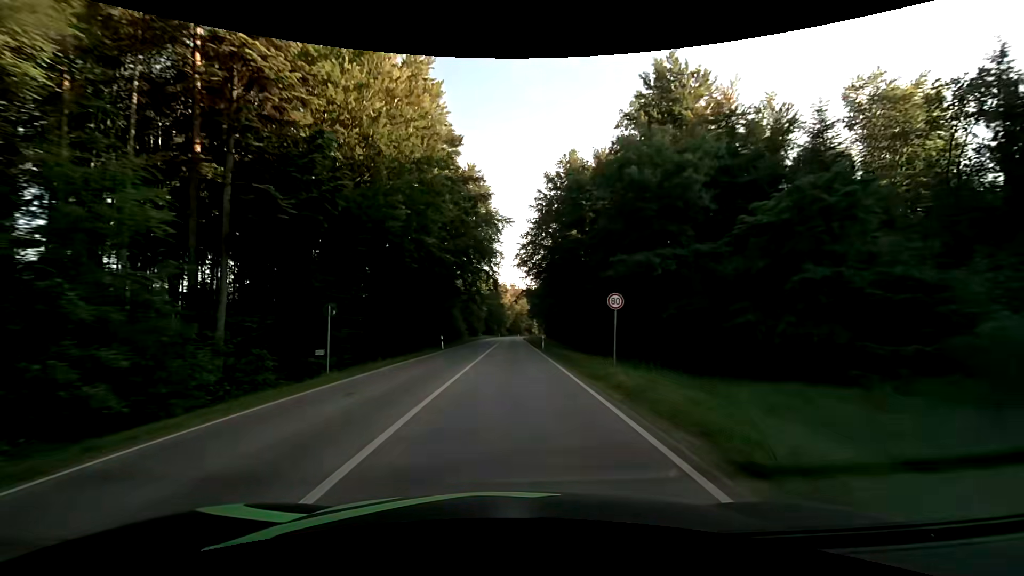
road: secondary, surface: asphalt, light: Day
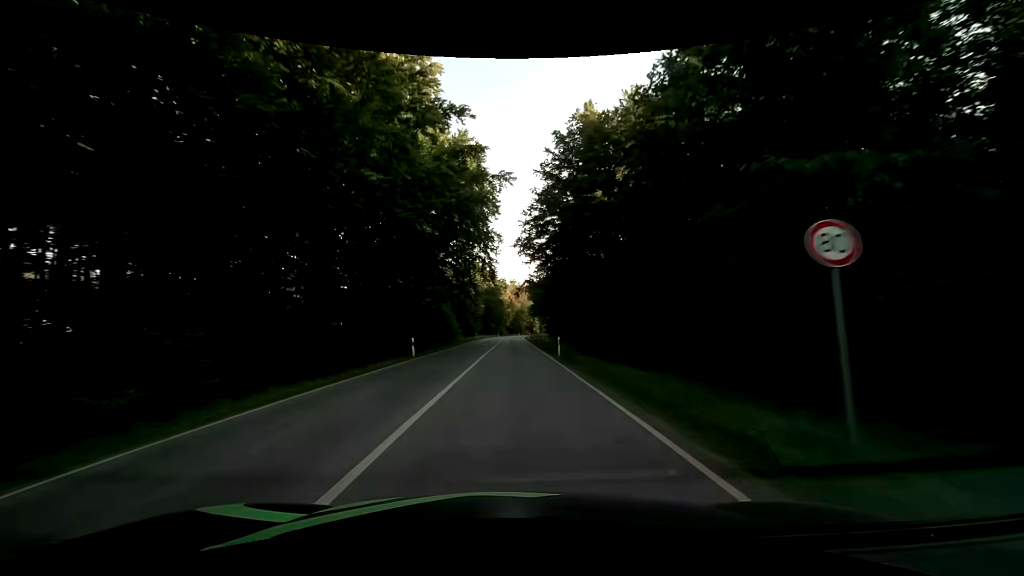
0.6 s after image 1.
(0.0, +12.5) m; 0°
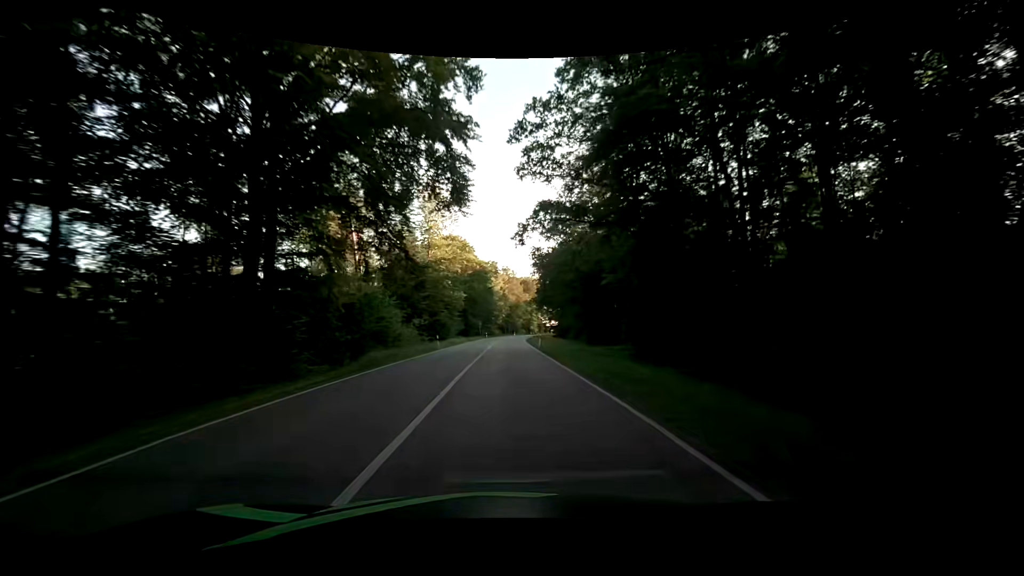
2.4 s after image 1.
(+0.2, +37.7) m; +1°
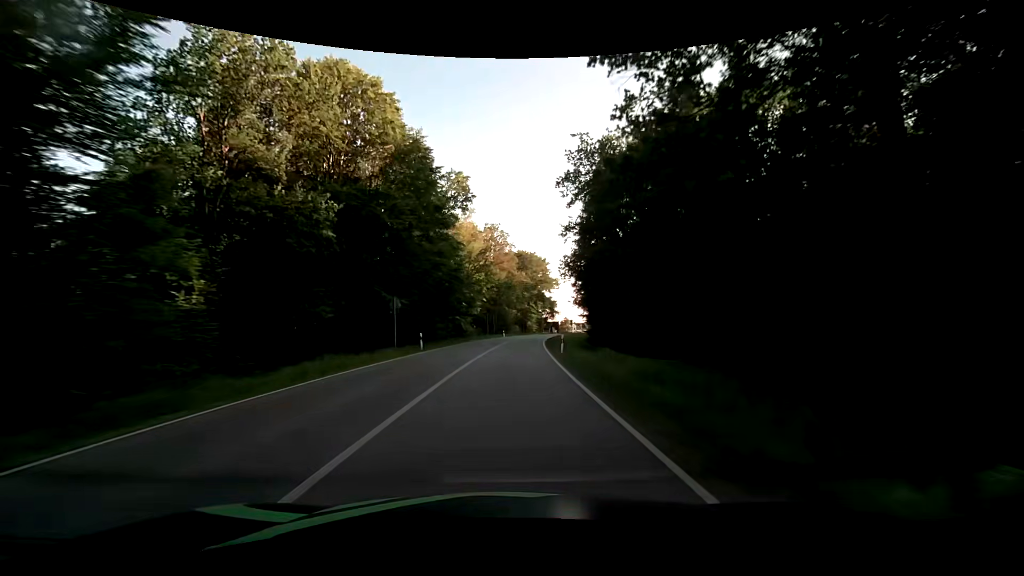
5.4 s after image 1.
(-0.1, +62.7) m; +1°
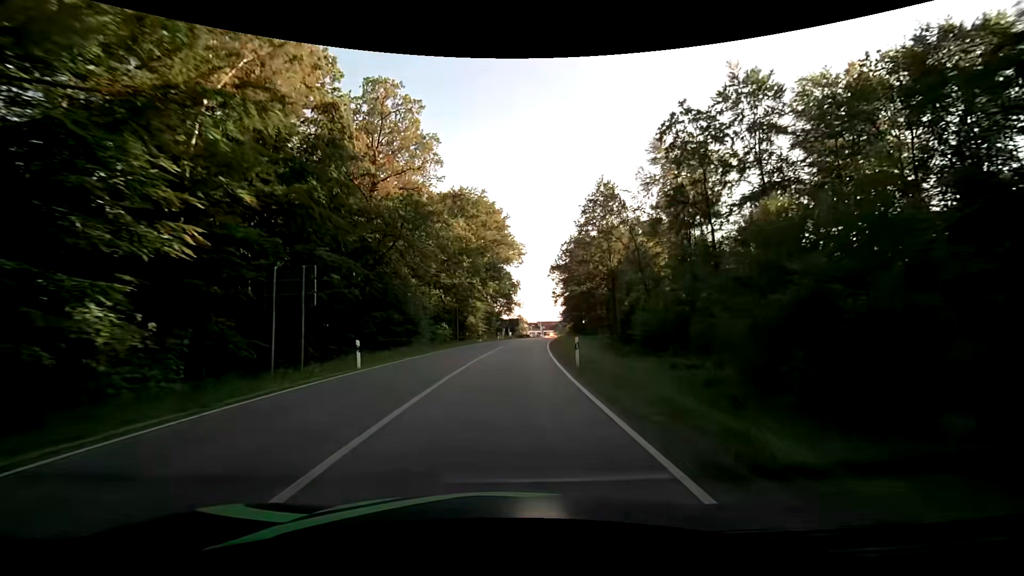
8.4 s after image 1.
(+2.4, +58.7) m; +5°
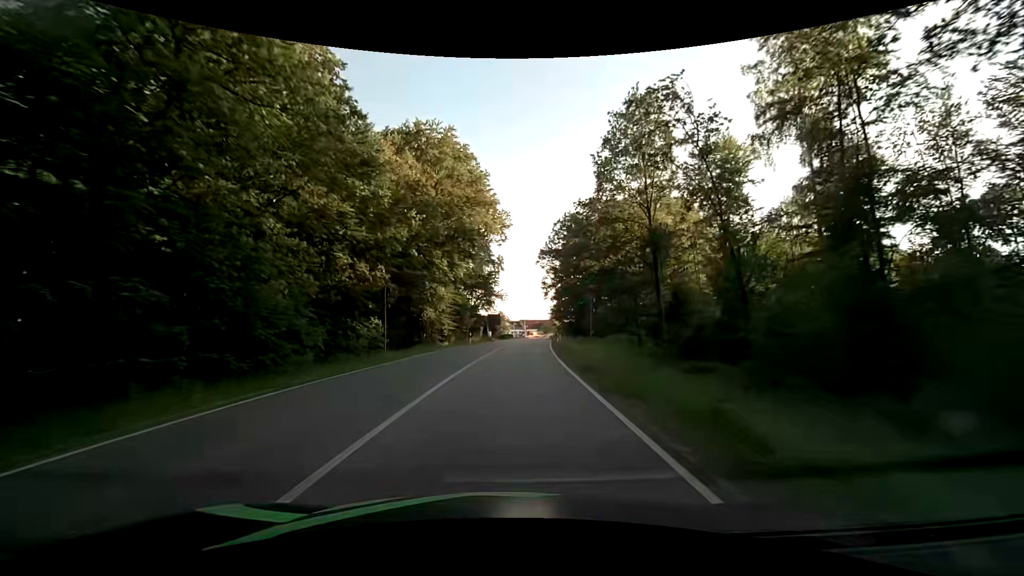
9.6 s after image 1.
(+0.6, +21.7) m; +3°
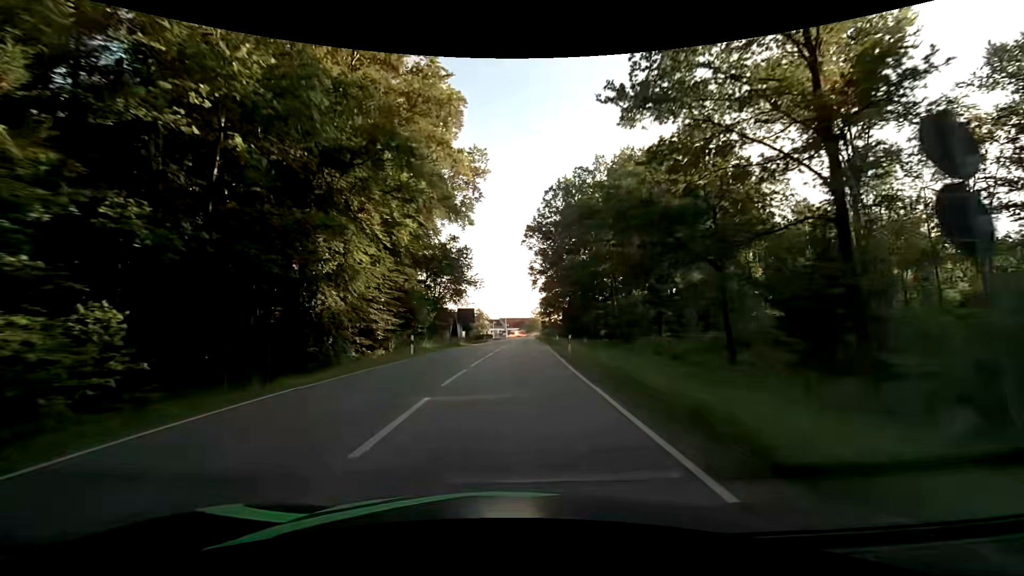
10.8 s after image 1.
(+0.3, +20.6) m; +2°
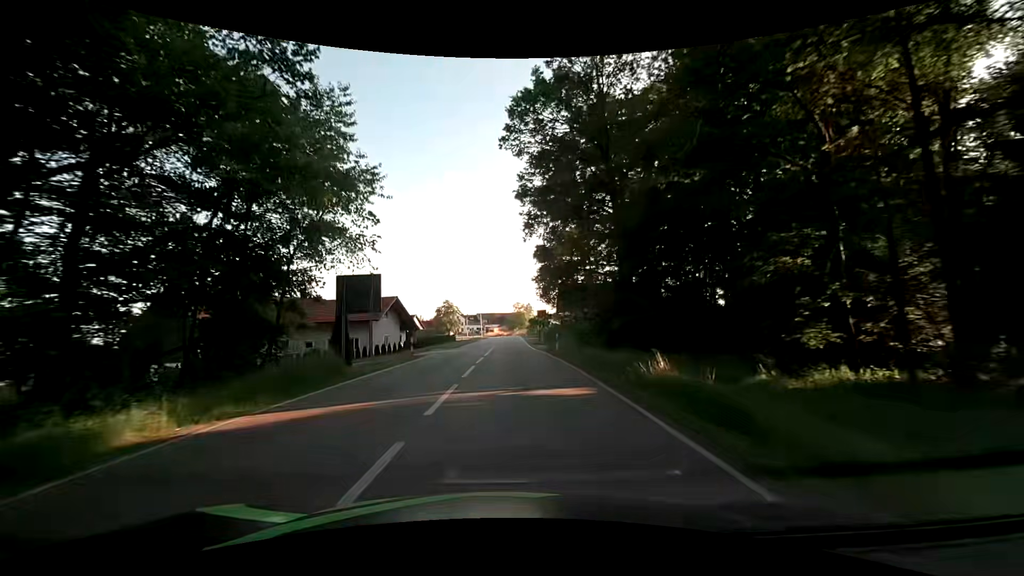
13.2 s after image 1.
(+1.0, +38.2) m; +2°
(0, +10) (0, +20) (0, +30) (0, +40) (0, +50) (0, +60) (0, +70) (0, +80) (0, +90) (0, +100) m
